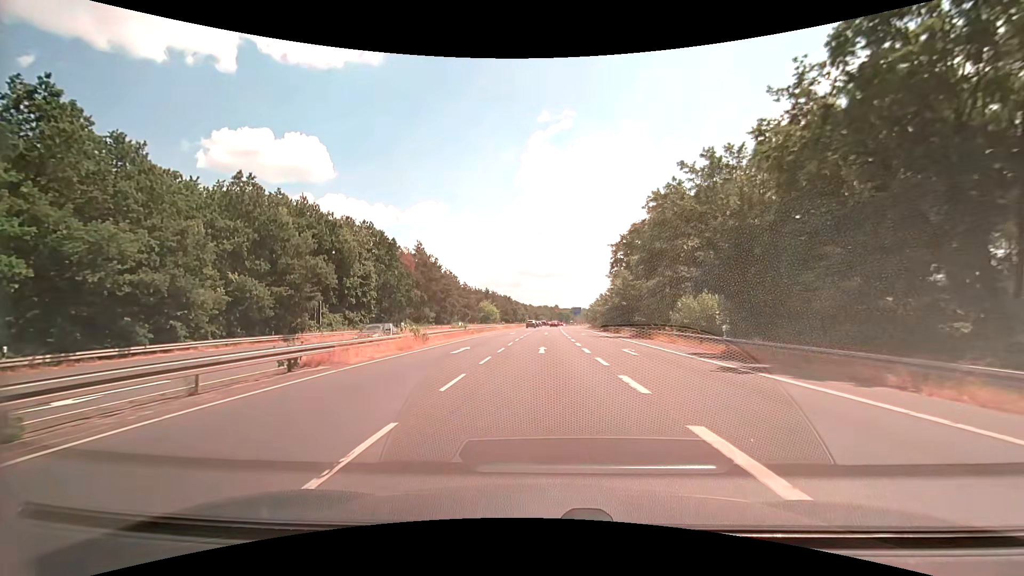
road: secondary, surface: asphalt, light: Day
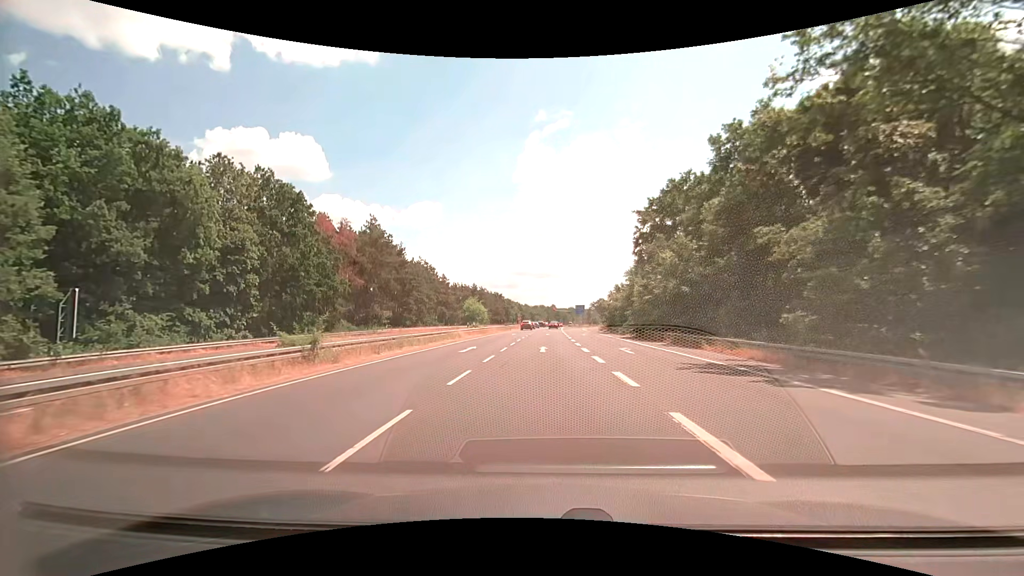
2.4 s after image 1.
(+0.2, +29.0) m; +1°
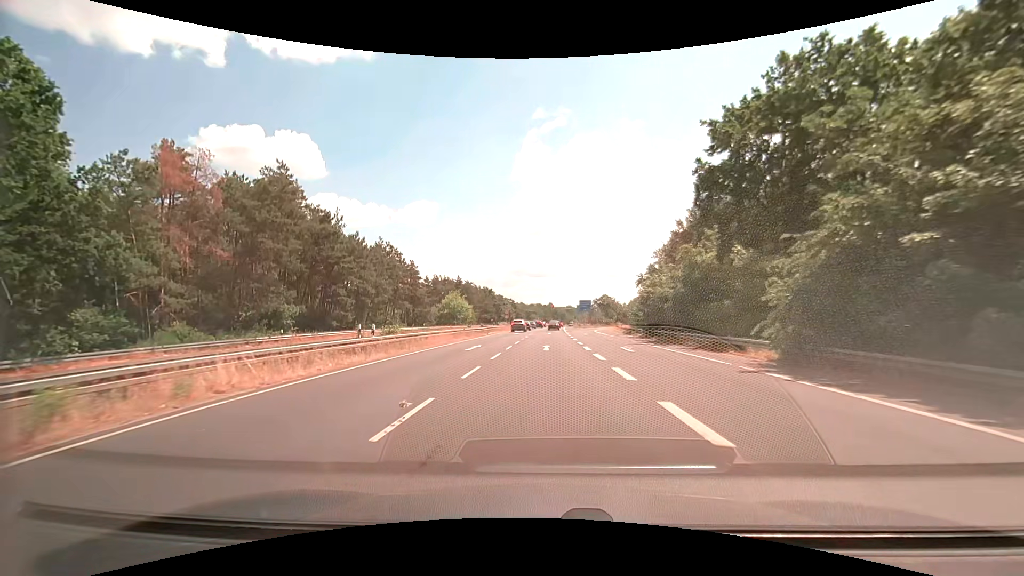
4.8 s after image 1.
(0.0, +29.1) m; 0°
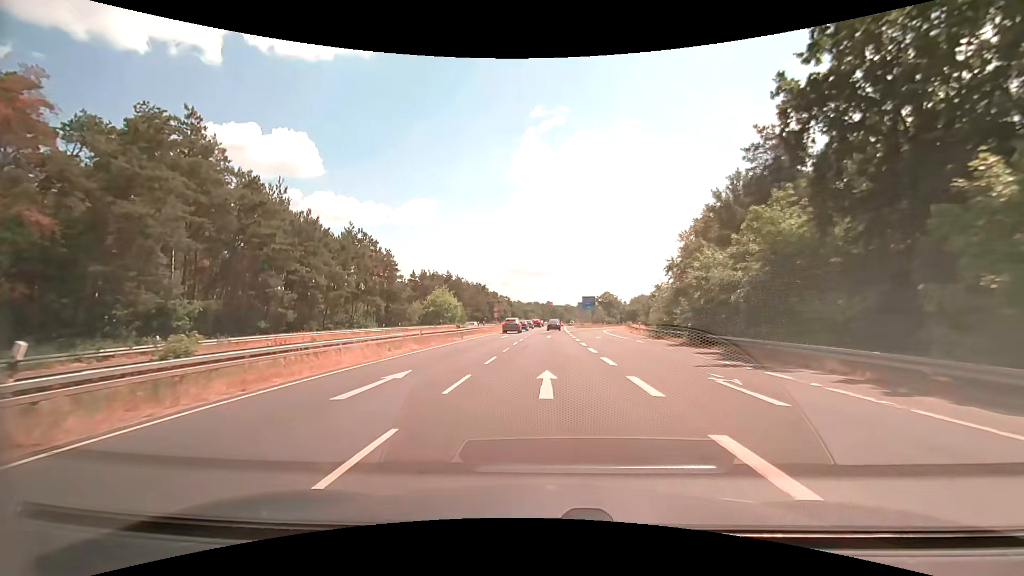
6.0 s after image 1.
(0.0, +14.4) m; 0°
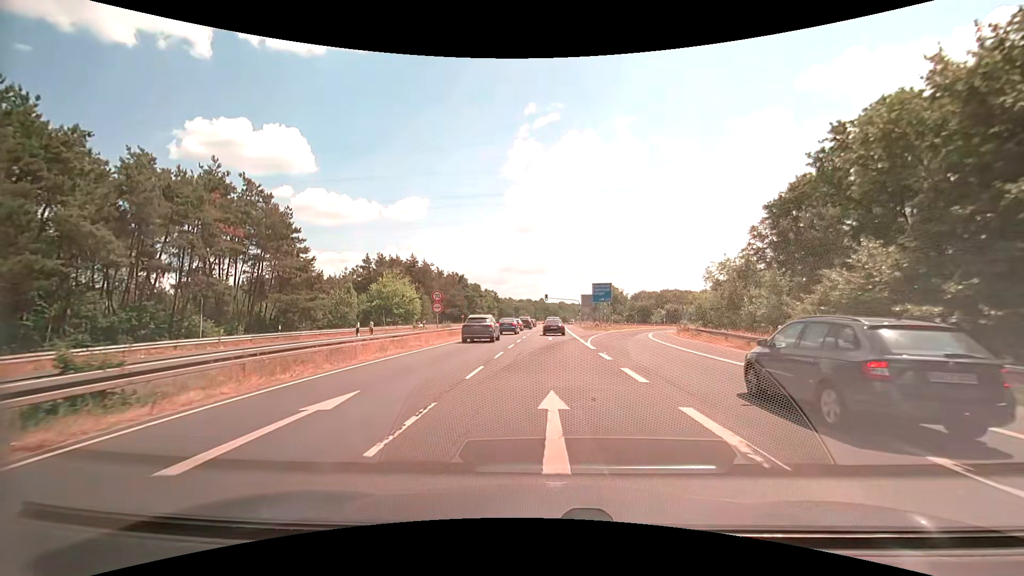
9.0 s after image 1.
(+0.2, +34.0) m; +1°
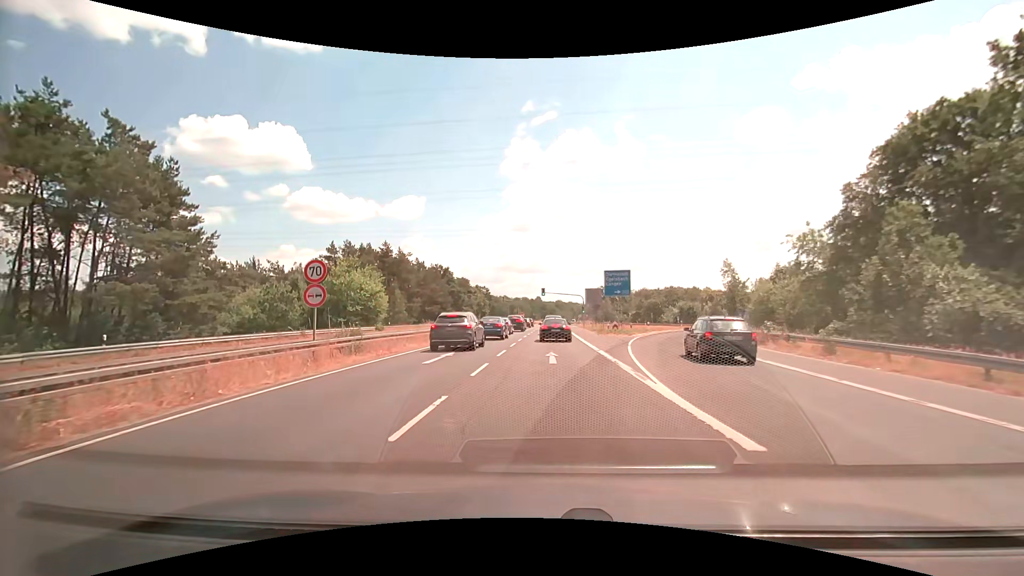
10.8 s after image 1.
(0.0, +17.3) m; 0°
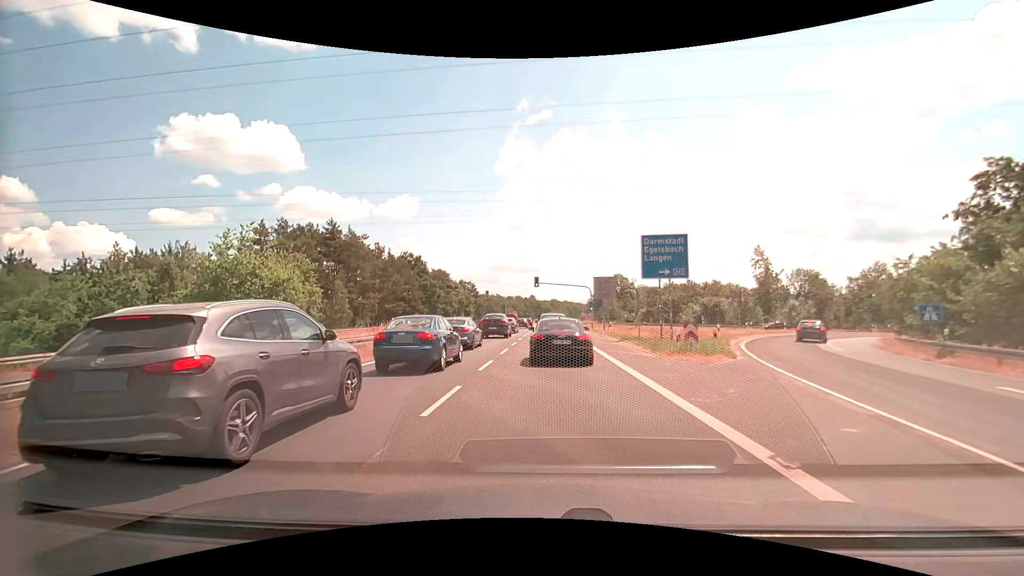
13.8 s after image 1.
(+0.2, +22.3) m; +1°
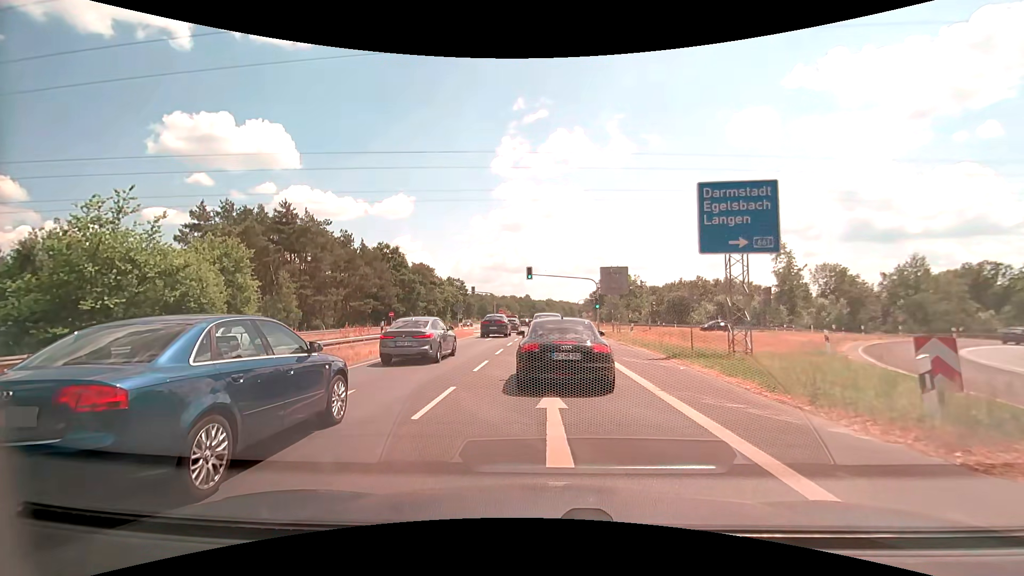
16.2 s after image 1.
(+0.1, +12.0) m; +1°
(0, +10) (0, +20) (0, +30) (0, +40) (0, +50) (0, +60) (+1, +70) (+1, +80) (+1, +90) (+1, +100) m
